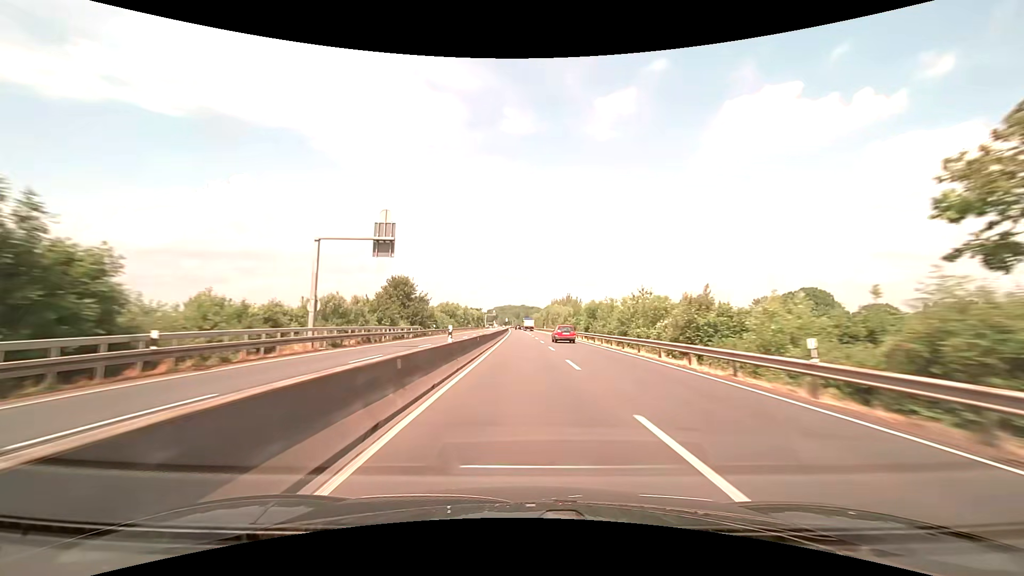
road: trunk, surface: asphalt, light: Day
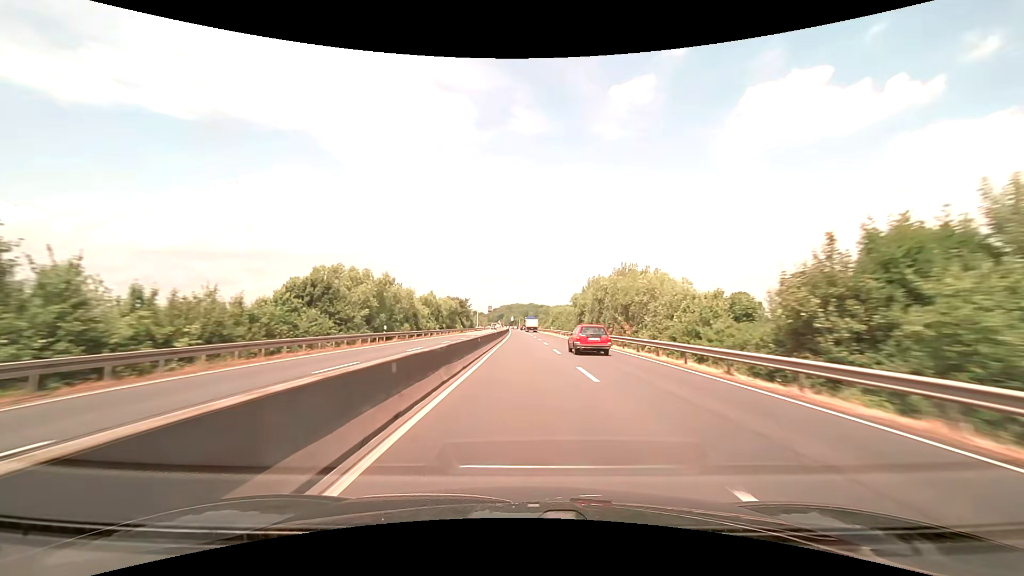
(-0.7, +75.5) m; -1°
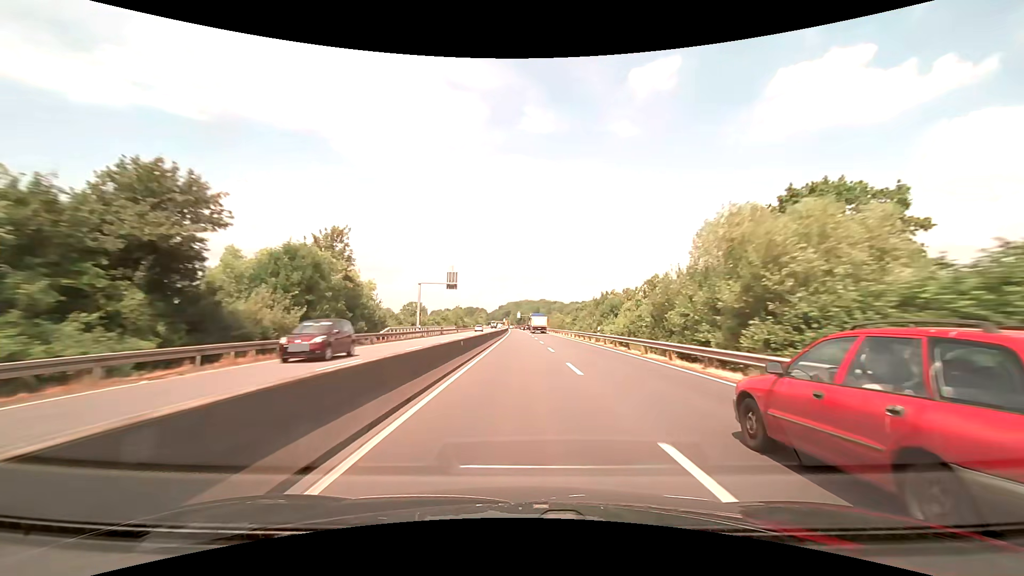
(-0.7, +94.9) m; -1°
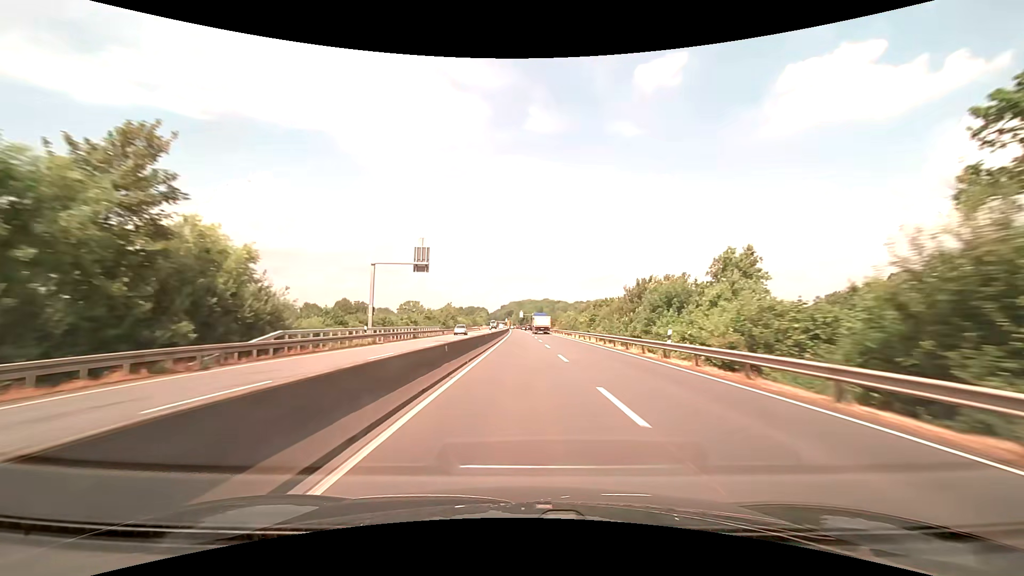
(-0.1, +19.0) m; -1°
(0, +10) (0, +20) (0, +30) (0, +40) (0, +50) (0, +60) (0, +70) (0, +80) (0, +90) (0, +100) m
